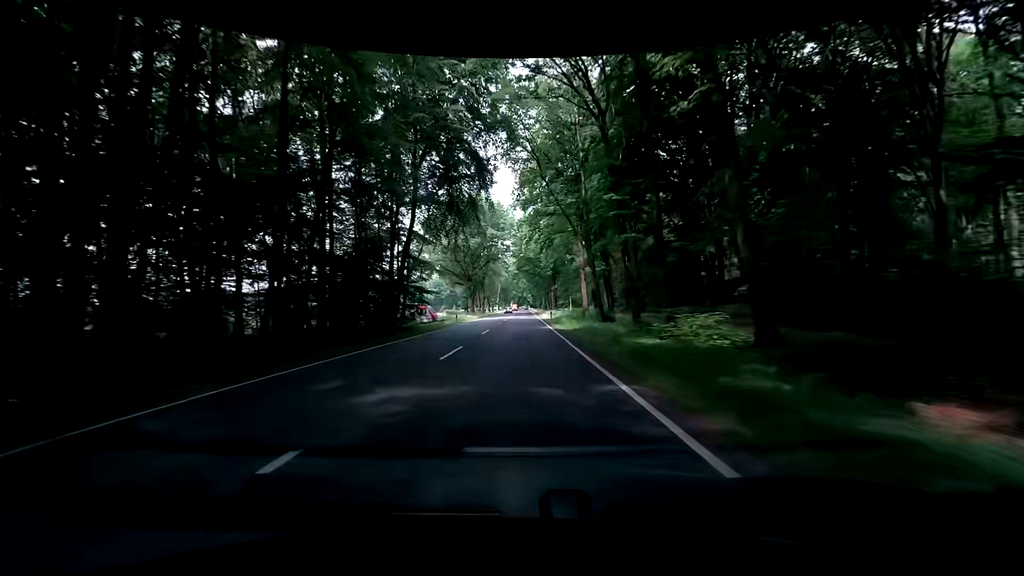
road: primary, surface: asphalt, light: Day
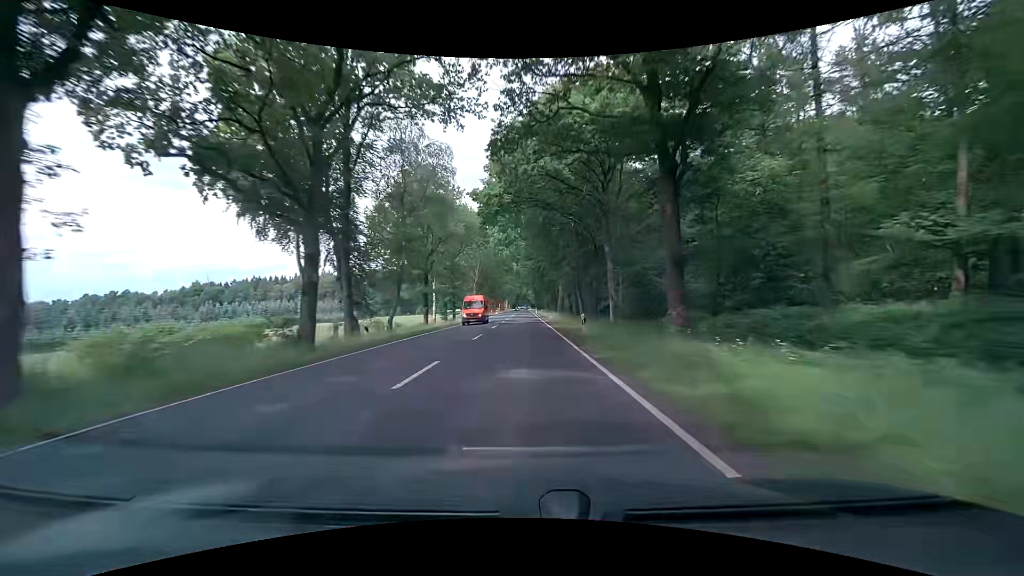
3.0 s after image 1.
(-0.8, +78.6) m; -1°
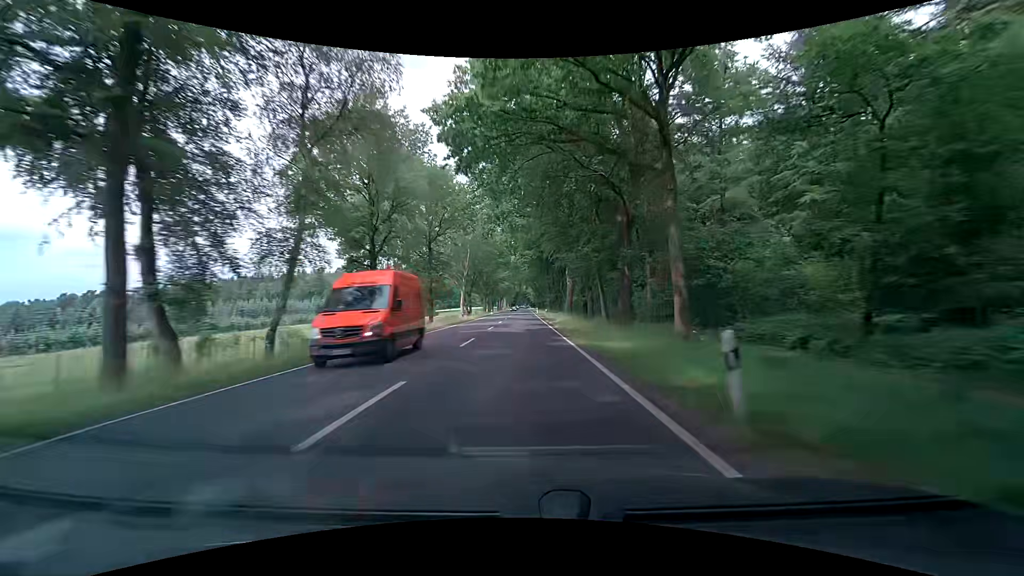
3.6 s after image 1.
(0.0, +15.8) m; +1°
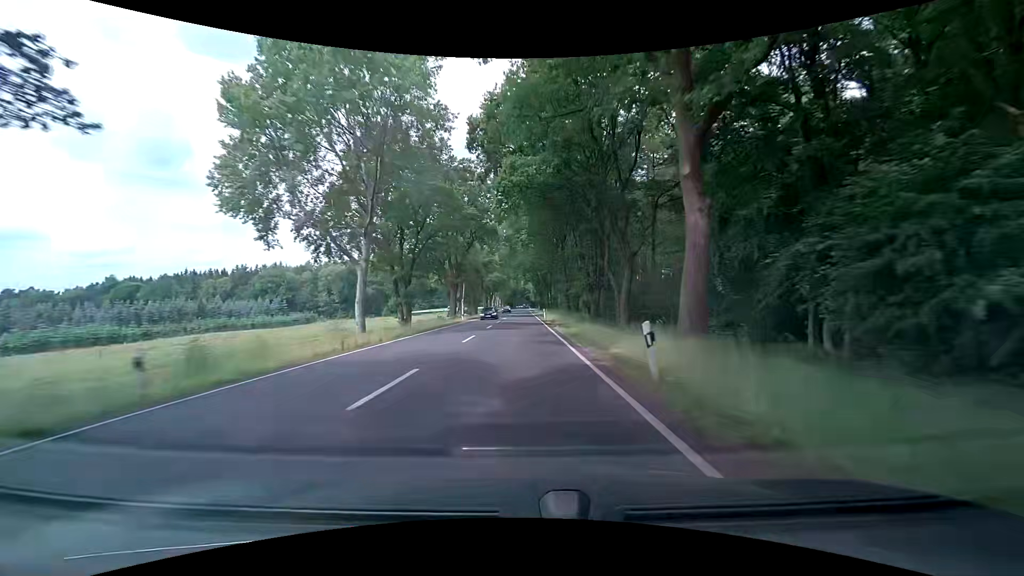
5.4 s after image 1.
(+0.2, +47.4) m; 0°
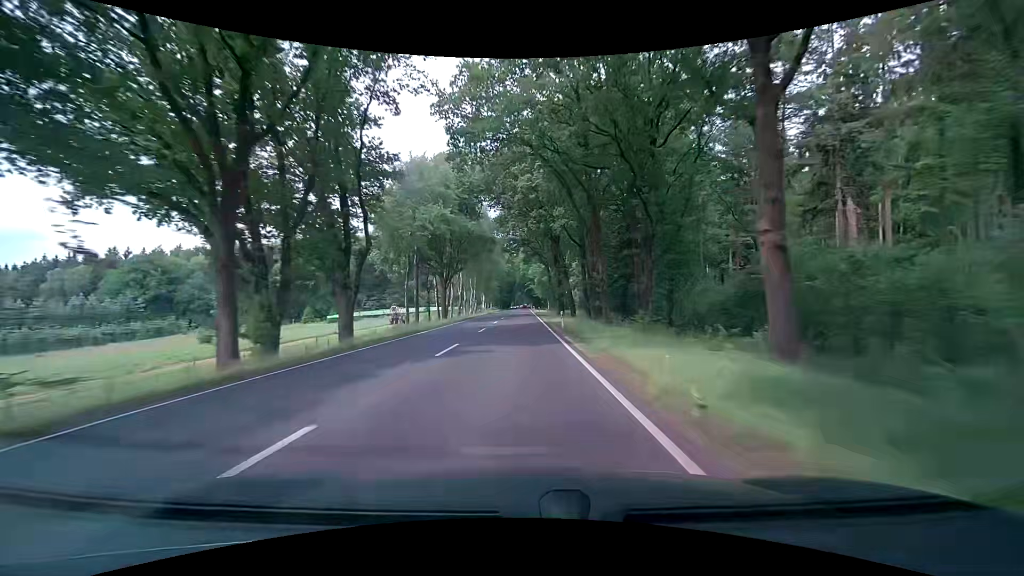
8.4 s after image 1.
(-0.5, +79.0) m; 0°
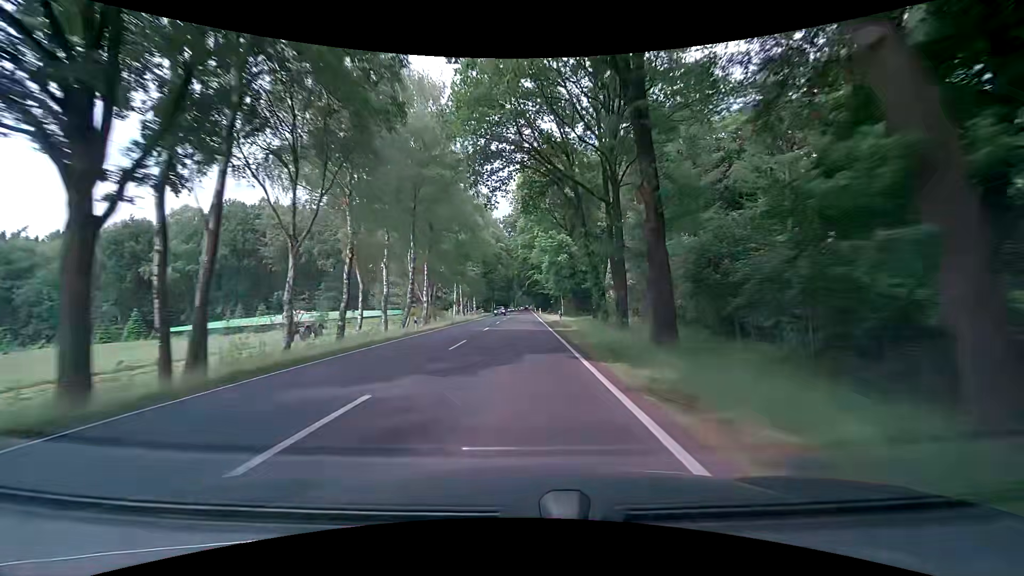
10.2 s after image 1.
(-0.7, +47.4) m; -1°
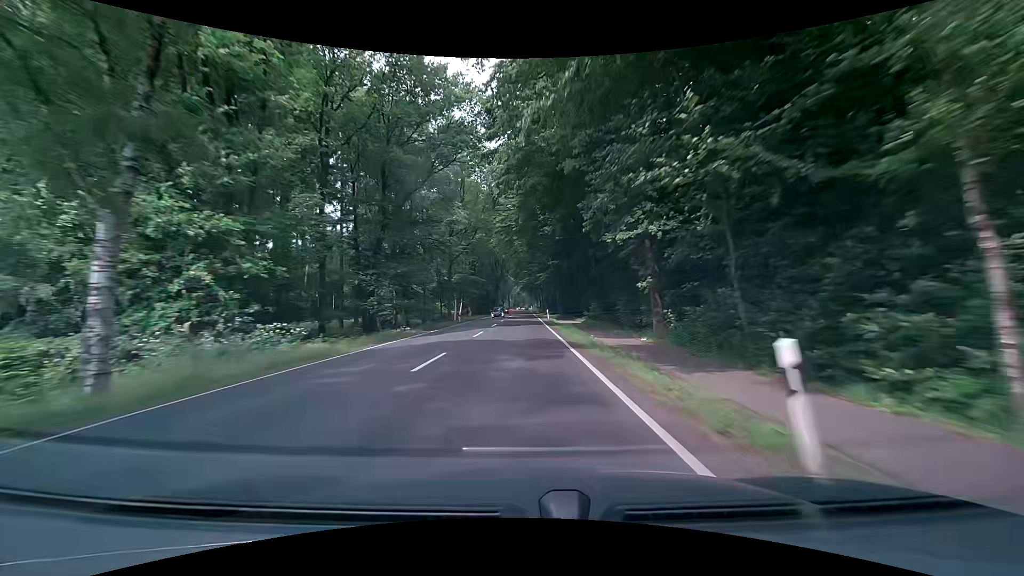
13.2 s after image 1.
(+0.6, +79.0) m; +1°
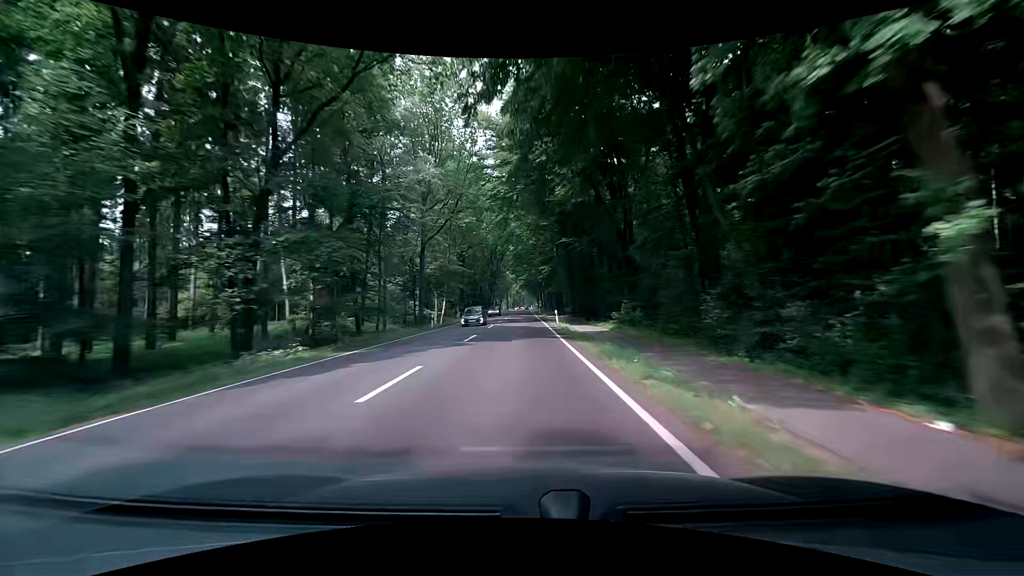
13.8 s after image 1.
(0.0, +15.8) m; +1°
(0, +10) (0, +20) (0, +30) (0, +40) (-1, +50) (-1, +60) (-1, +70) (-1, +80) (-1, +90) (-1, +100) m
